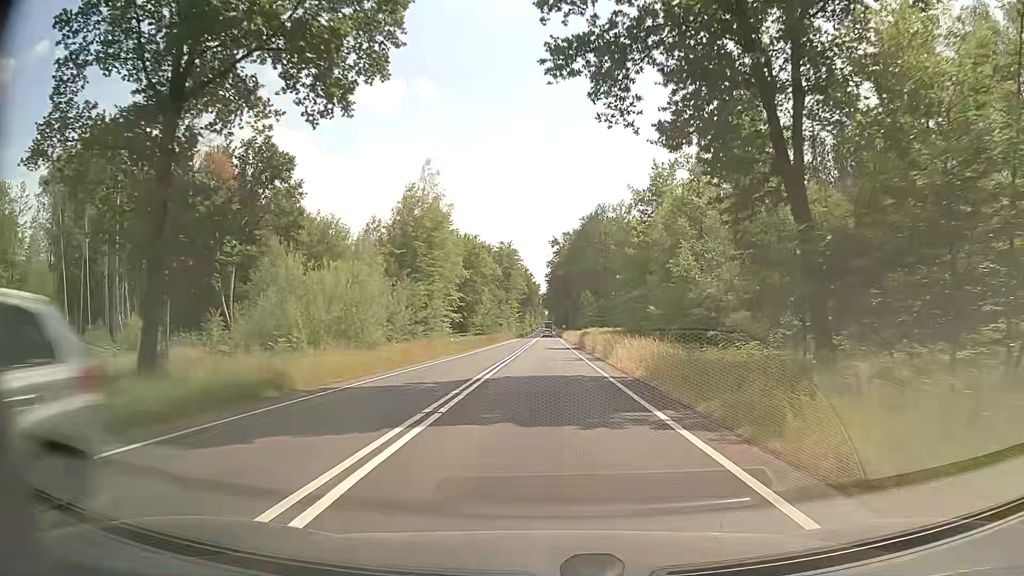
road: primary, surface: asphalt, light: Day
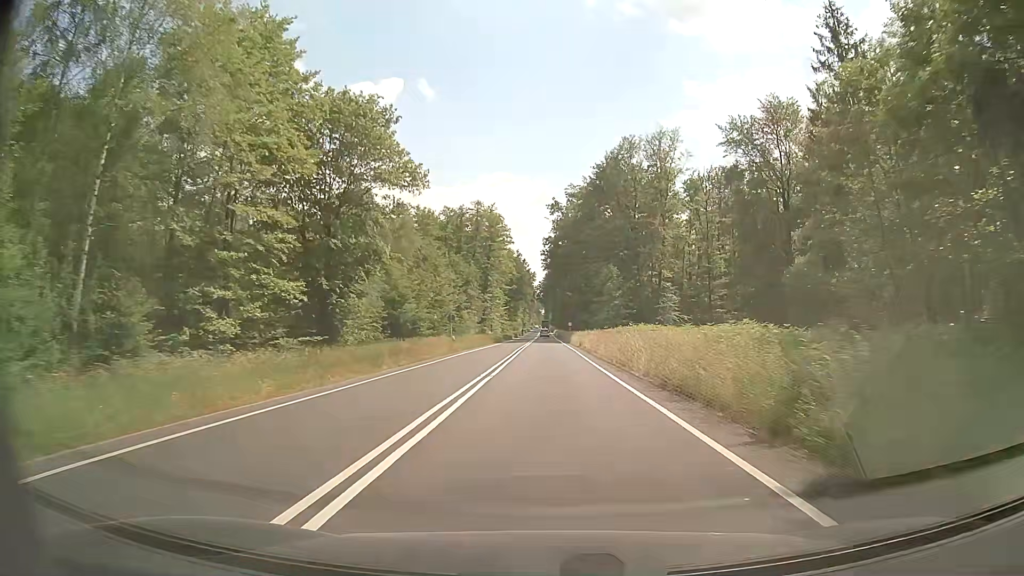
(-0.1, +50.0) m; 0°
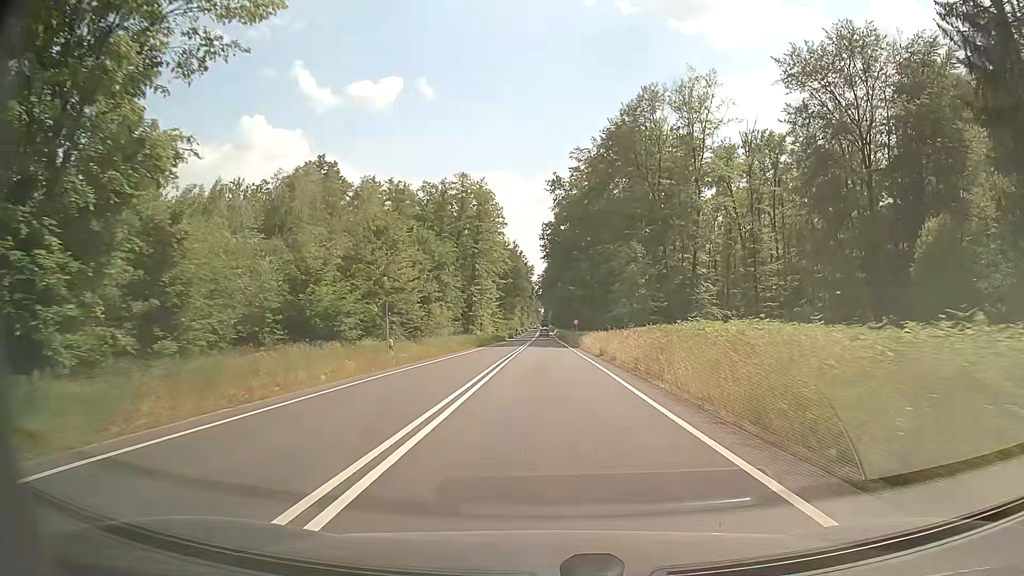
(-0.1, +20.0) m; 0°
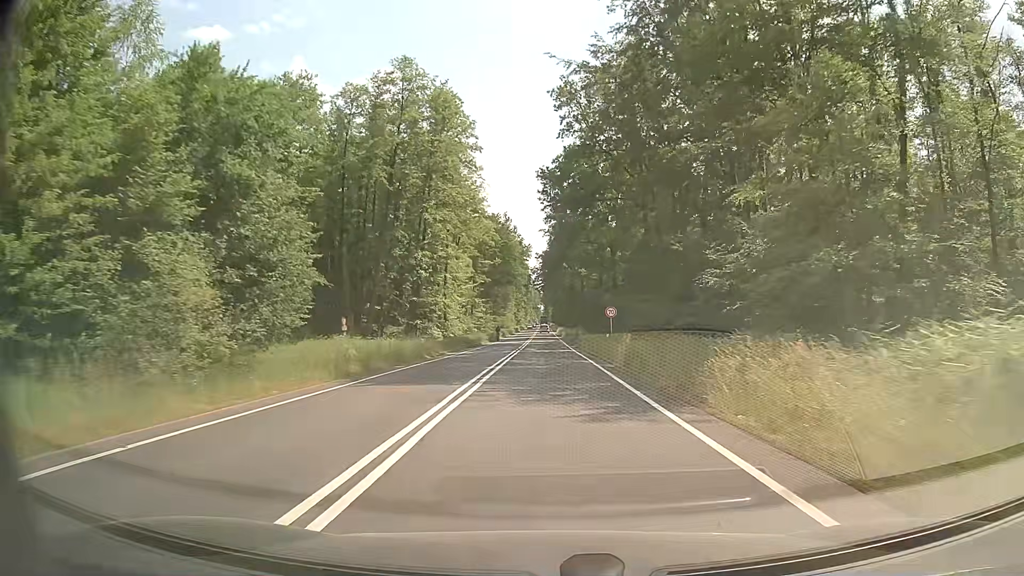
(+0.1, +40.1) m; 0°
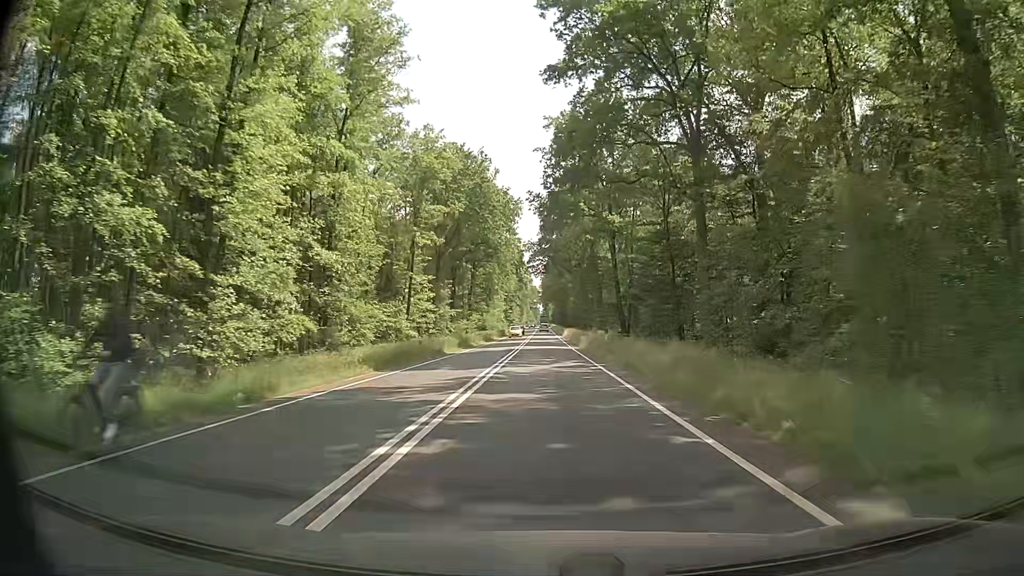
(-0.1, +50.6) m; 0°
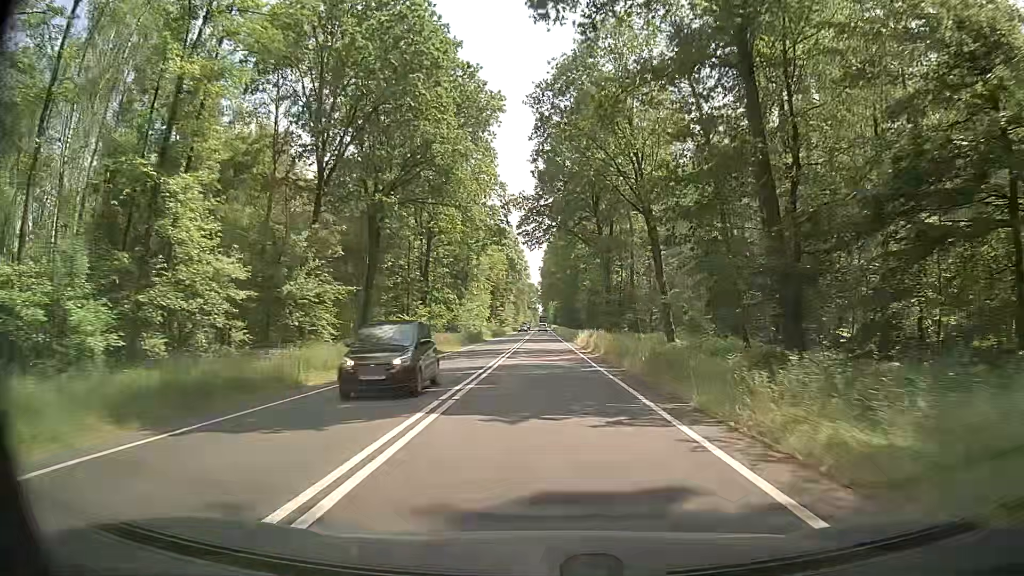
(0.0, +40.8) m; 0°
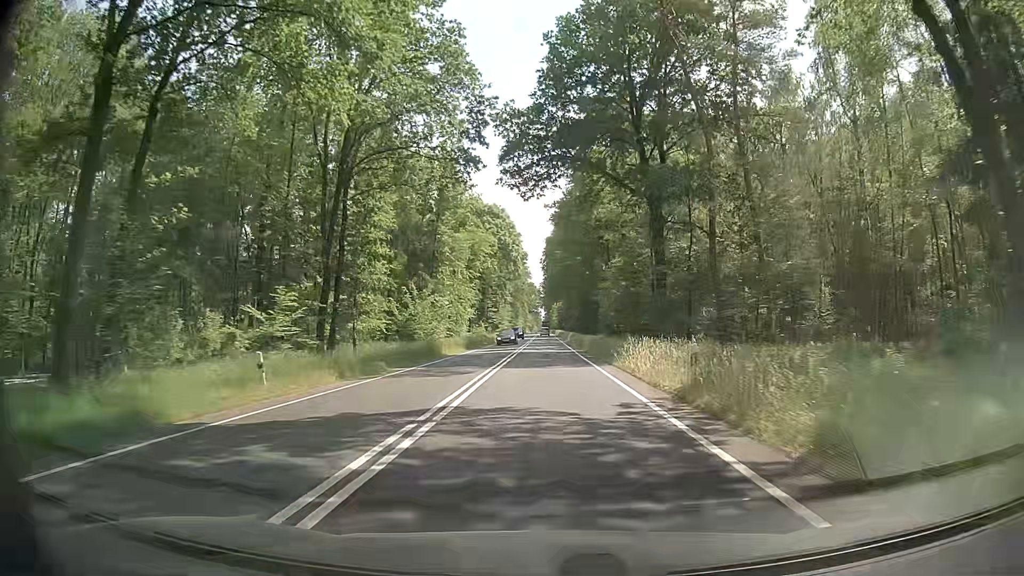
(-0.1, +30.6) m; 0°
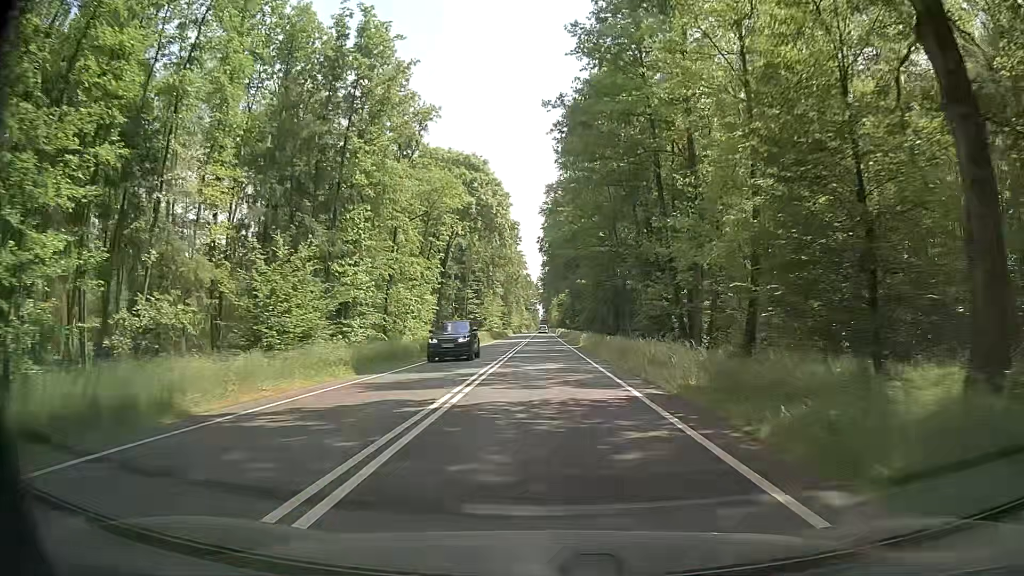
(0.0, +30.6) m; 0°
(0, +10) (0, +20) (0, +30) (0, +40) (0, +50) (0, +60) (0, +70) (0, +80) (0, +90) (0, +100) m
